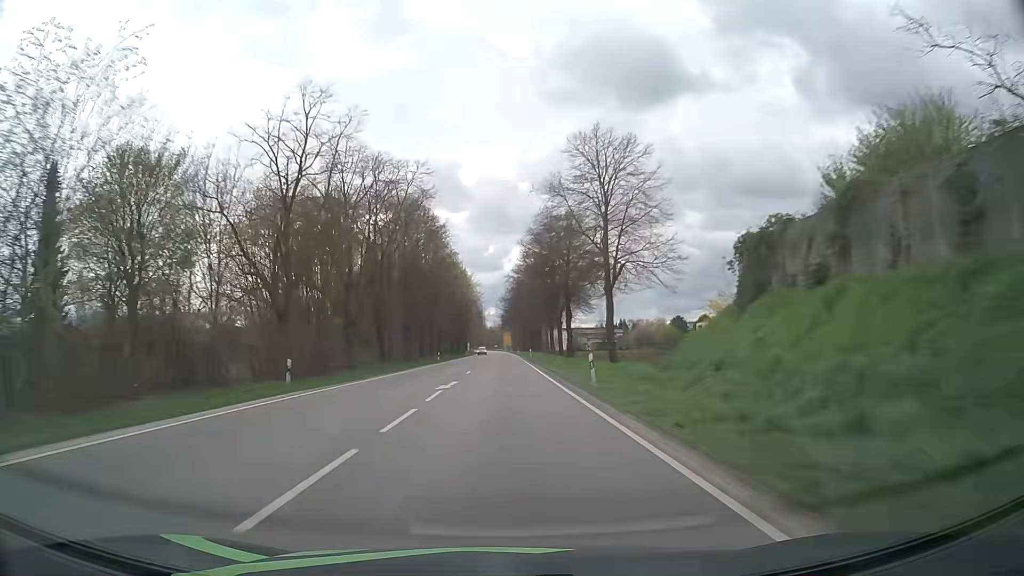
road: primary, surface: asphalt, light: Day
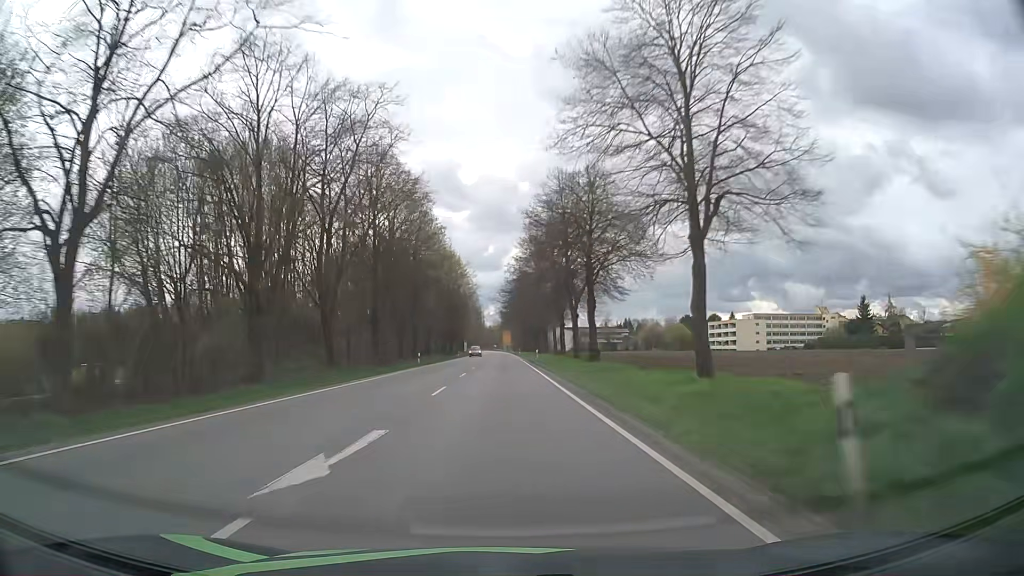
(0.0, +15.7) m; 0°
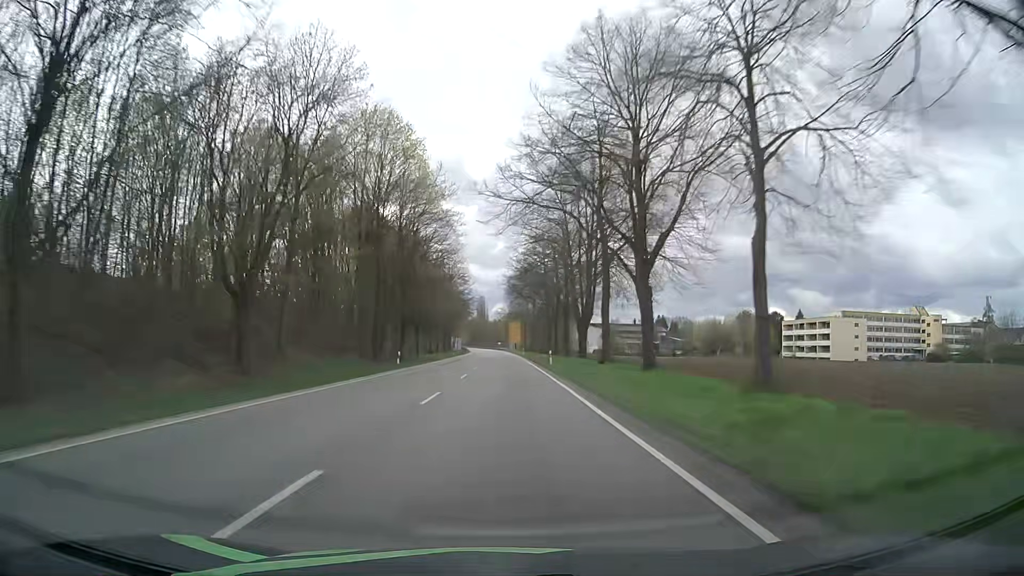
(-0.3, +62.8) m; -1°
